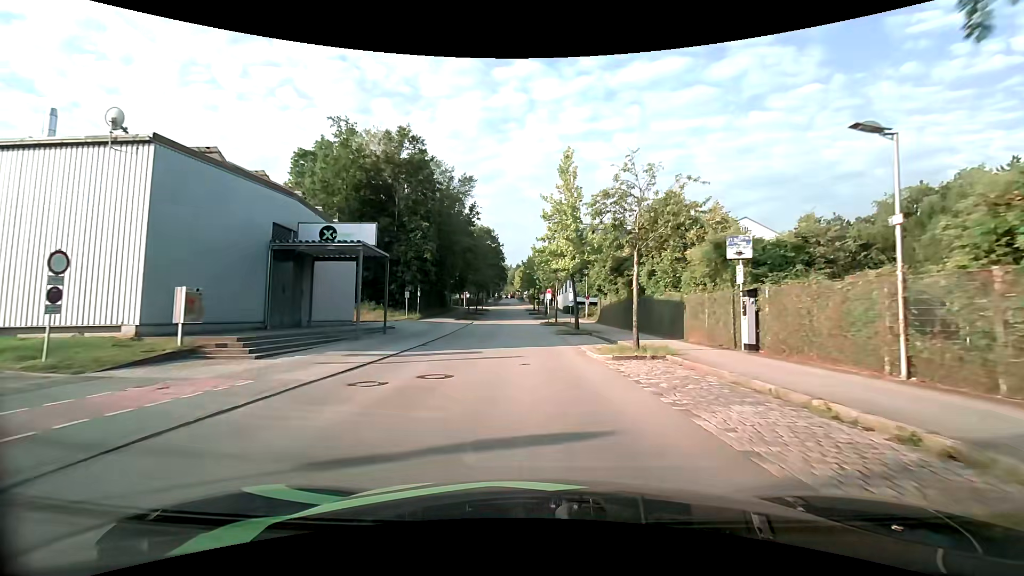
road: residential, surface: asphalt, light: Day
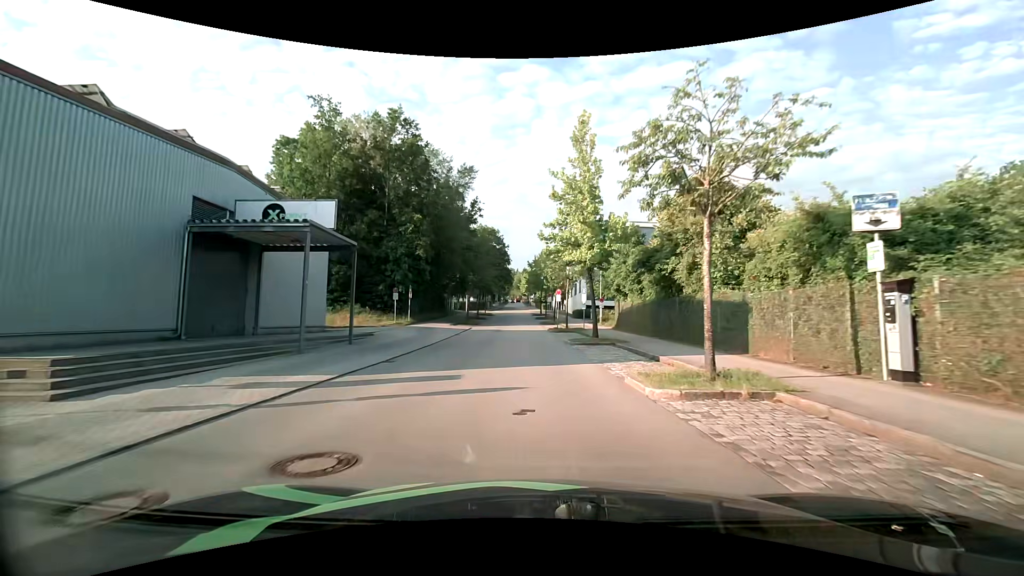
(-0.1, +6.3) m; -1°
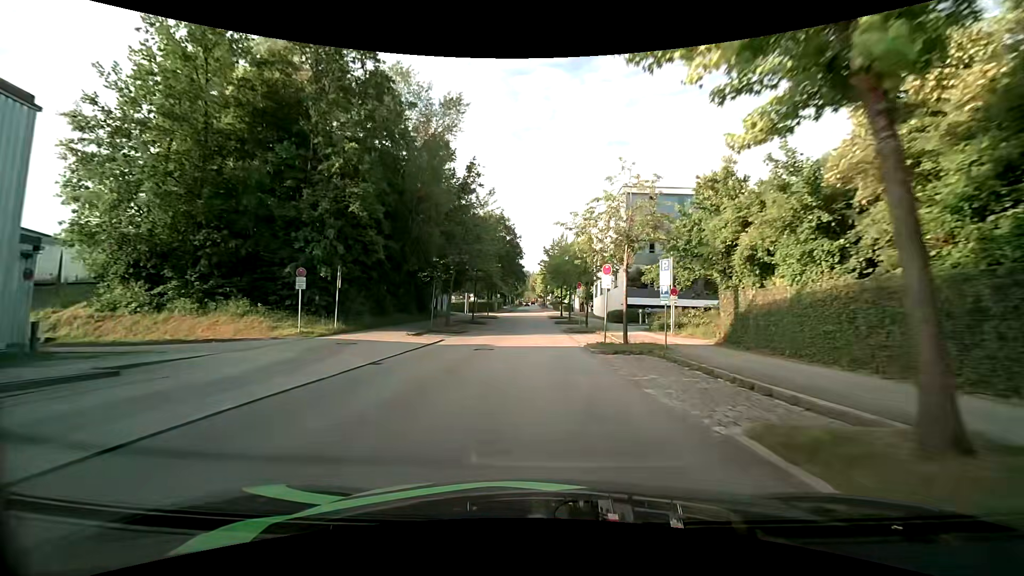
(-0.4, +19.7) m; -2°
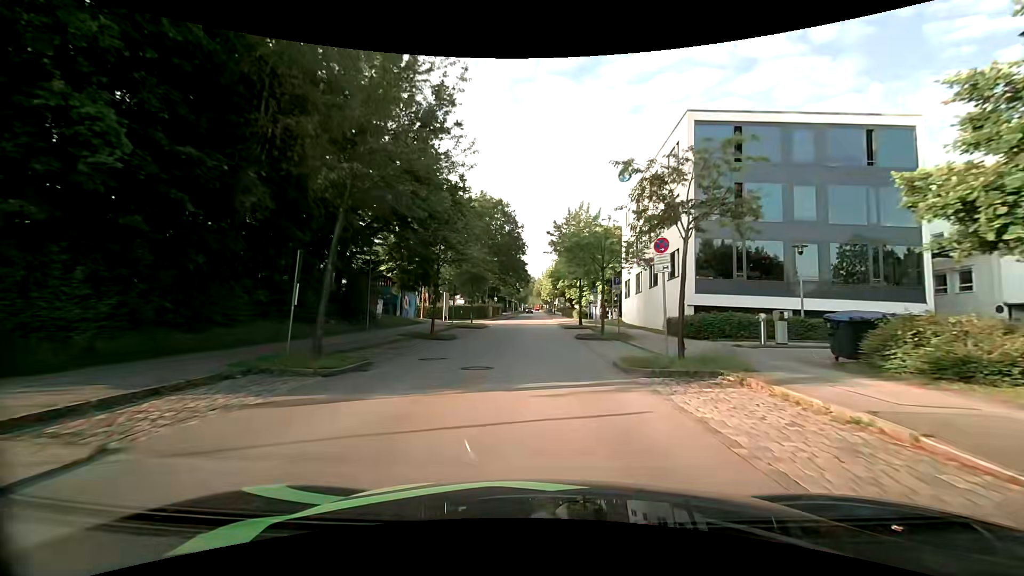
(-0.2, +20.2) m; -1°
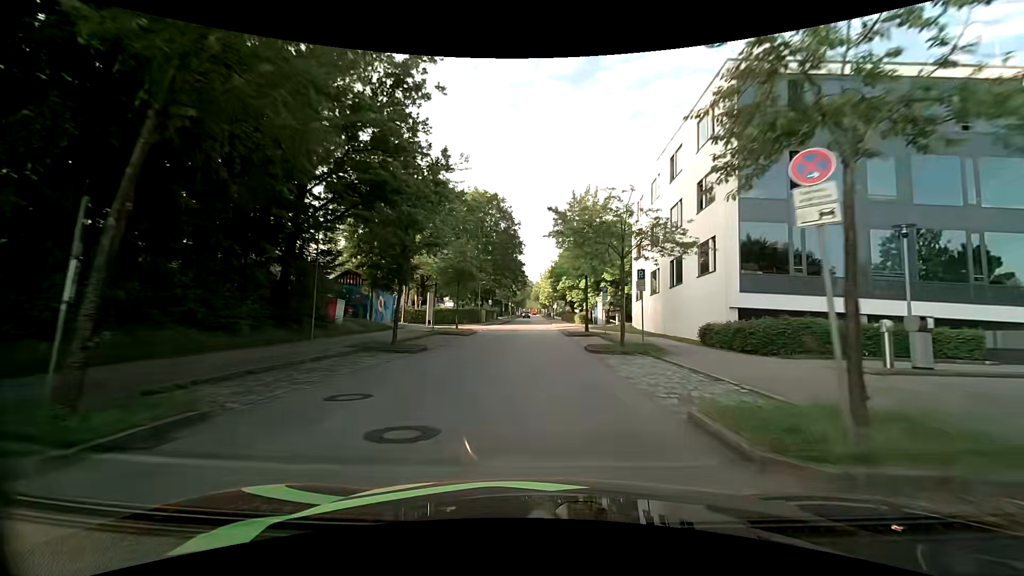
(+0.1, +6.7) m; 0°
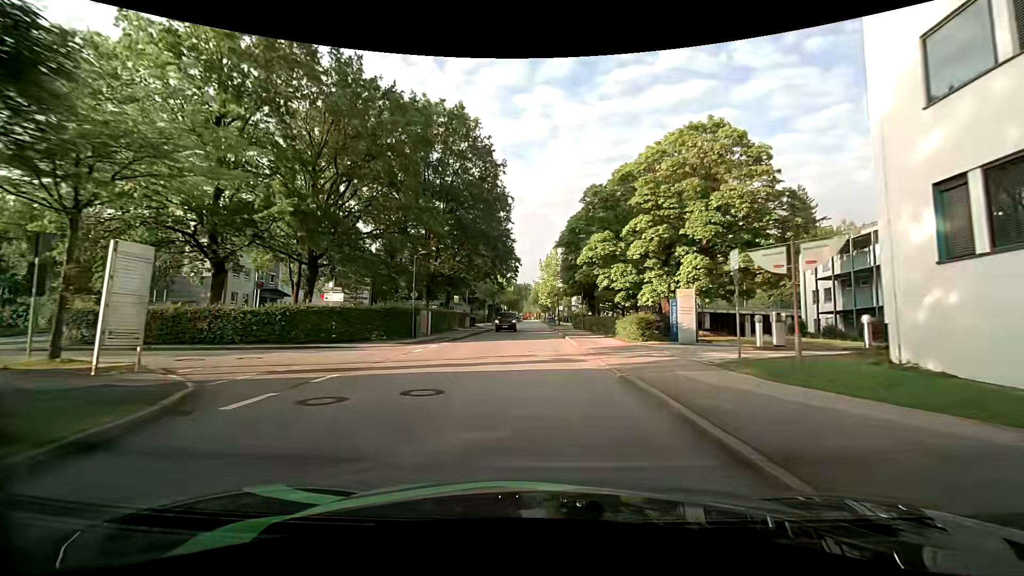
(+0.3, +33.0) m; 0°
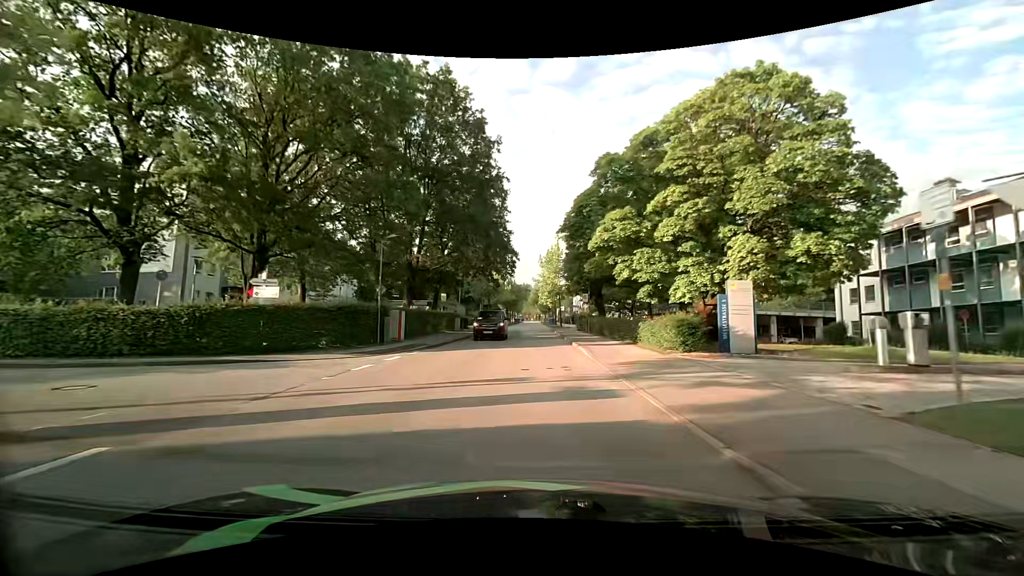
(0.0, +6.4) m; +1°
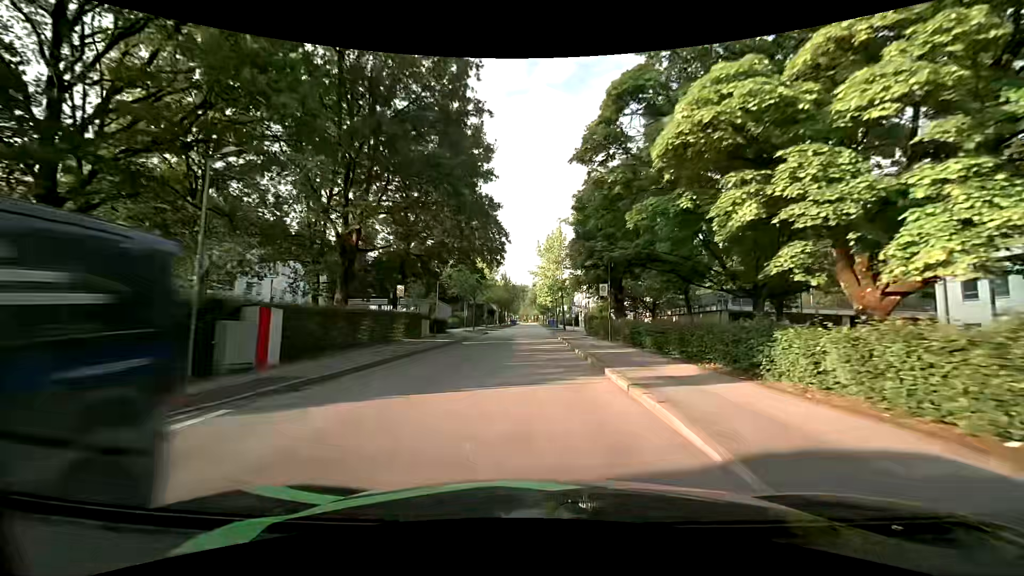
(-0.1, +12.7) m; 0°
(0, +10) (0, +20) (0, +30) (0, +40) (0, +50) (-1, +60) (-1, +70) (-1, +80) (-1, +90) (-1, +100) m
